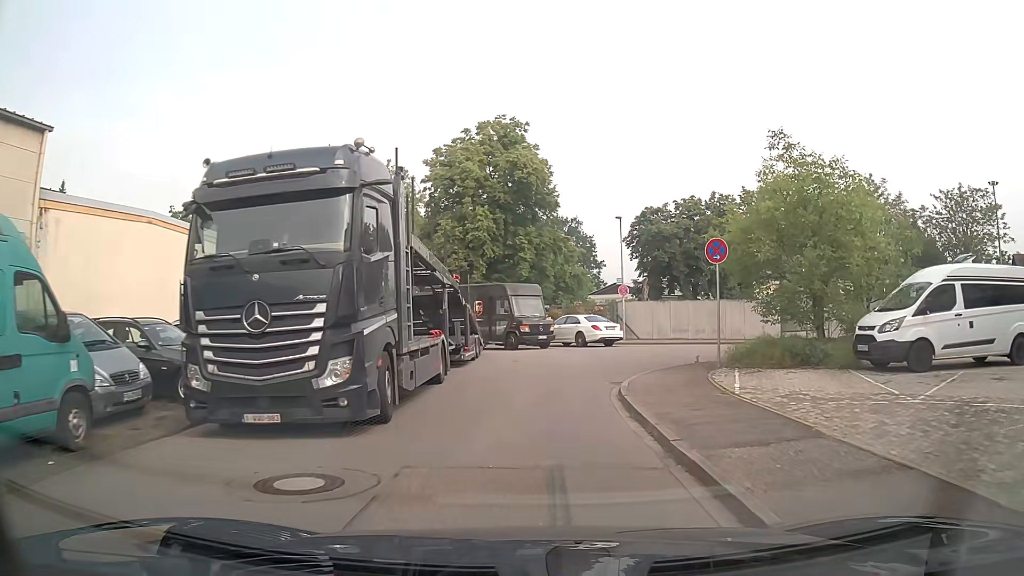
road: residential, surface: asphalt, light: Day
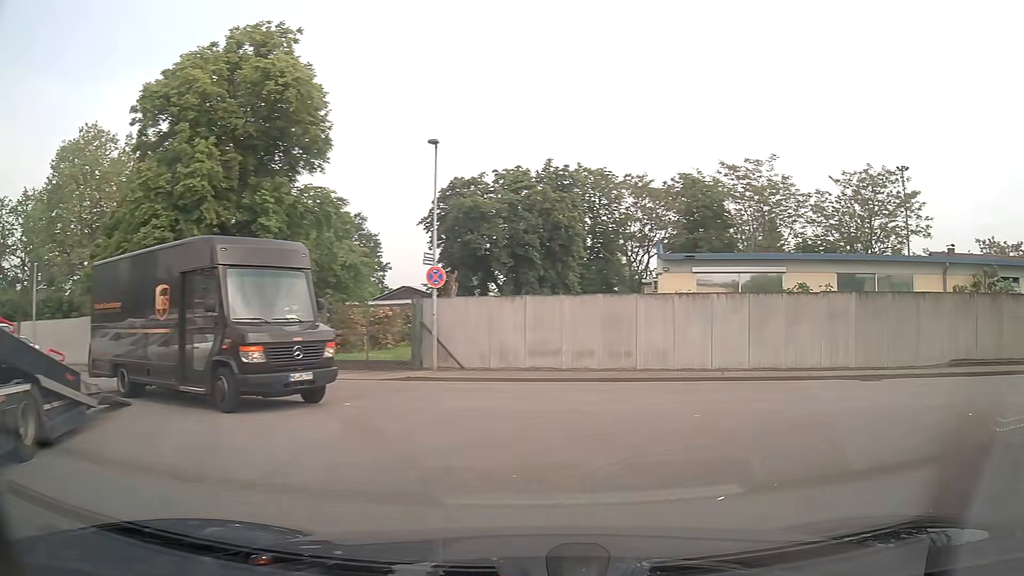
(+1.0, +16.7) m; +20°
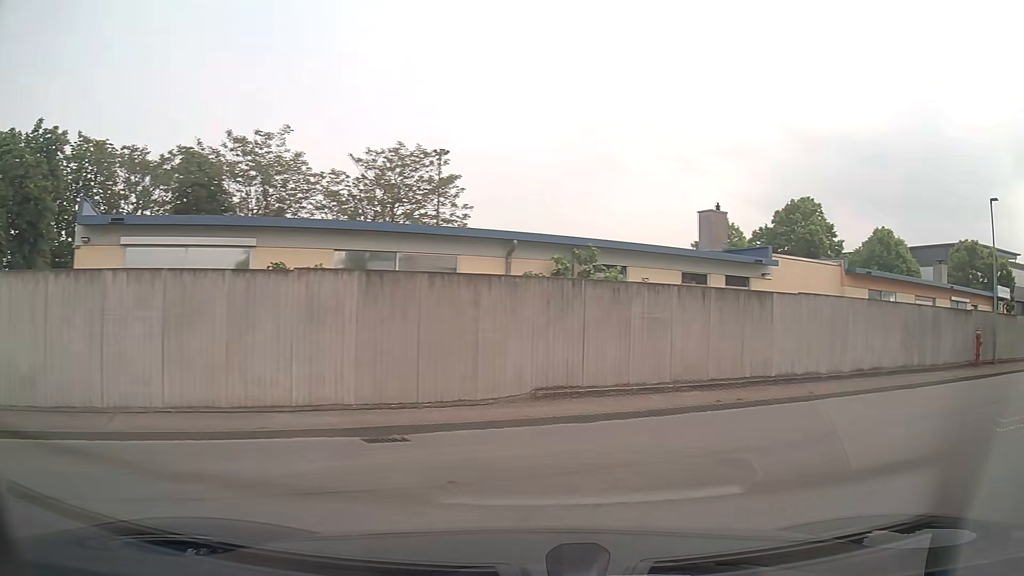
(+2.6, +7.7) m; +39°
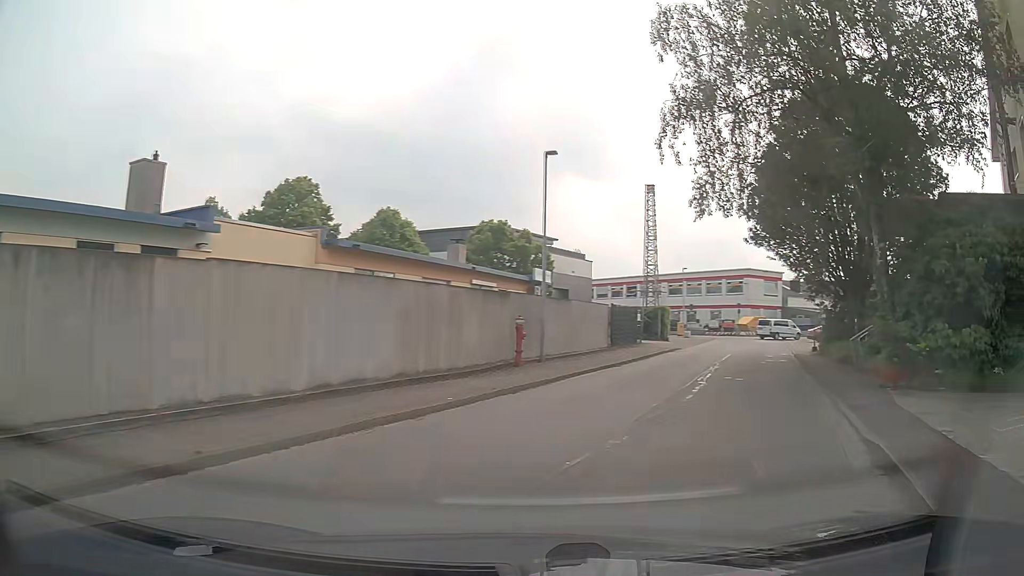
(+2.9, +6.5) m; +43°
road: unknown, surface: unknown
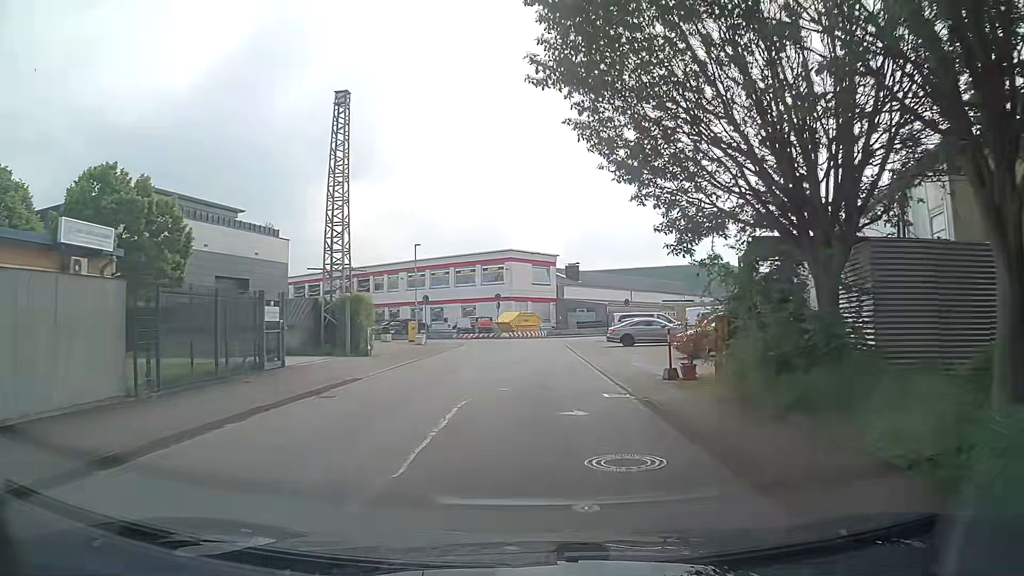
(+6.0, +19.3) m; +20°
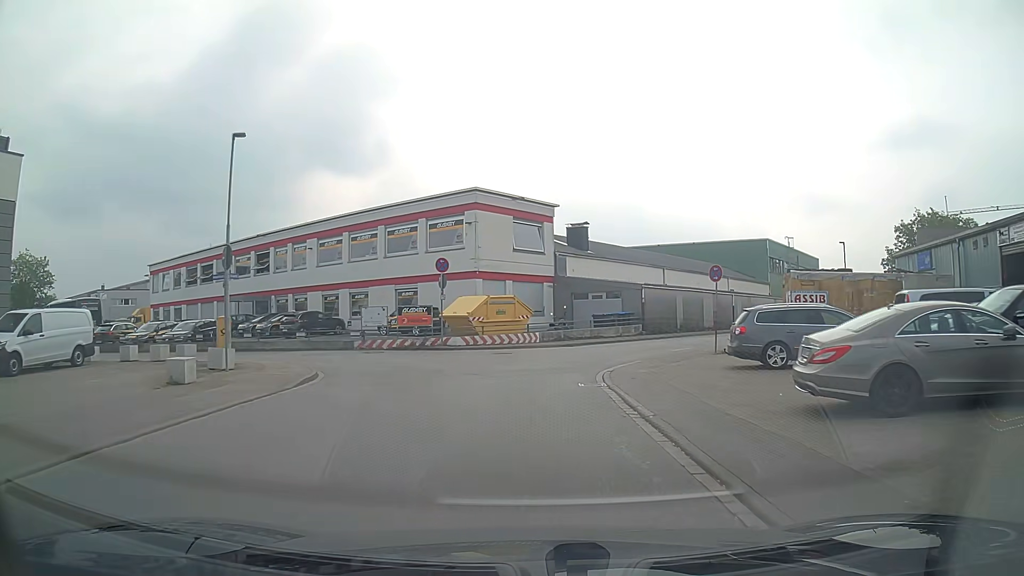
(+0.4, +27.1) m; +1°
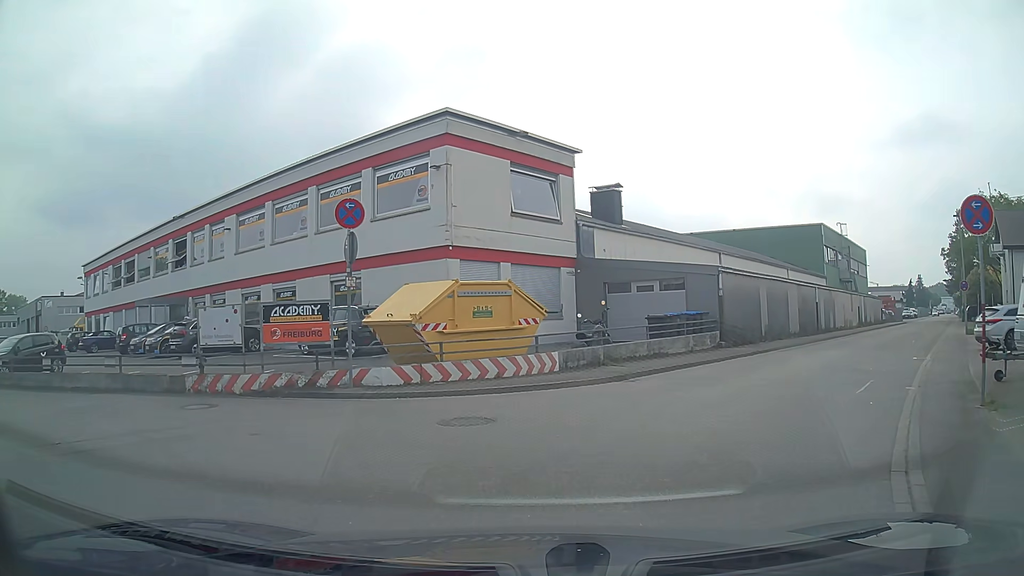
(+0.1, +14.0) m; -1°
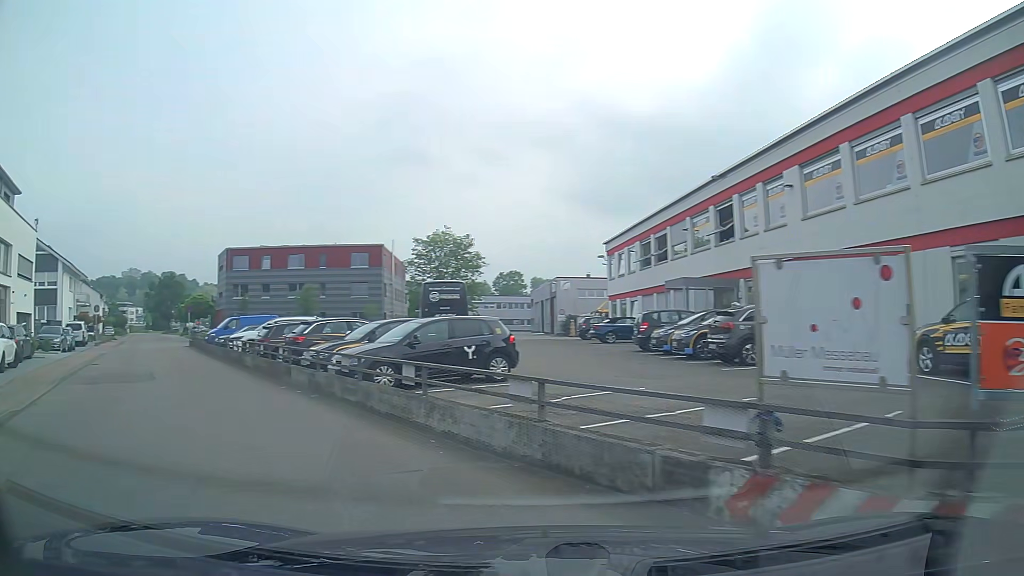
(-3.1, +8.9) m; -48°
